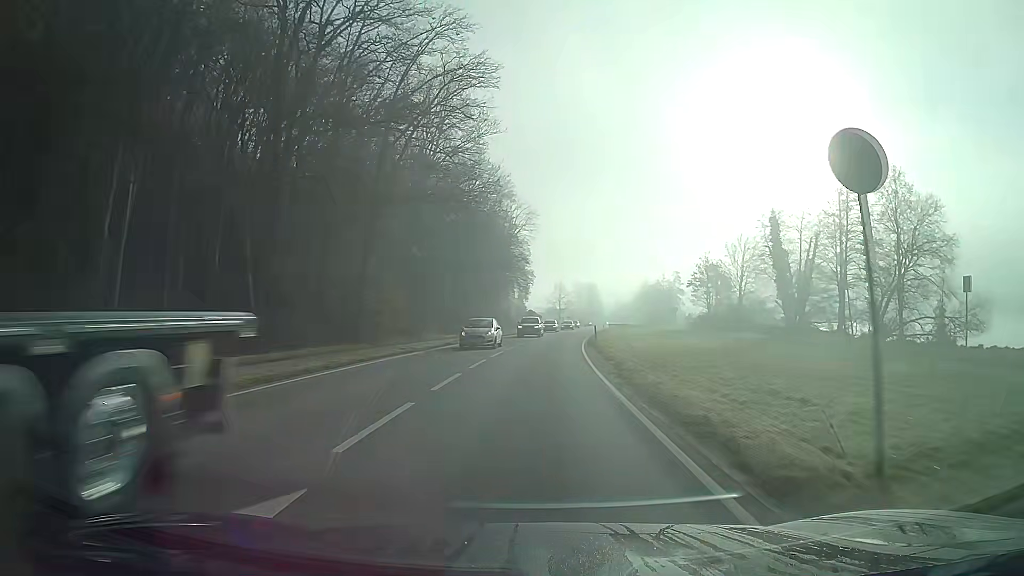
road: primary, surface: asphalt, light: Day
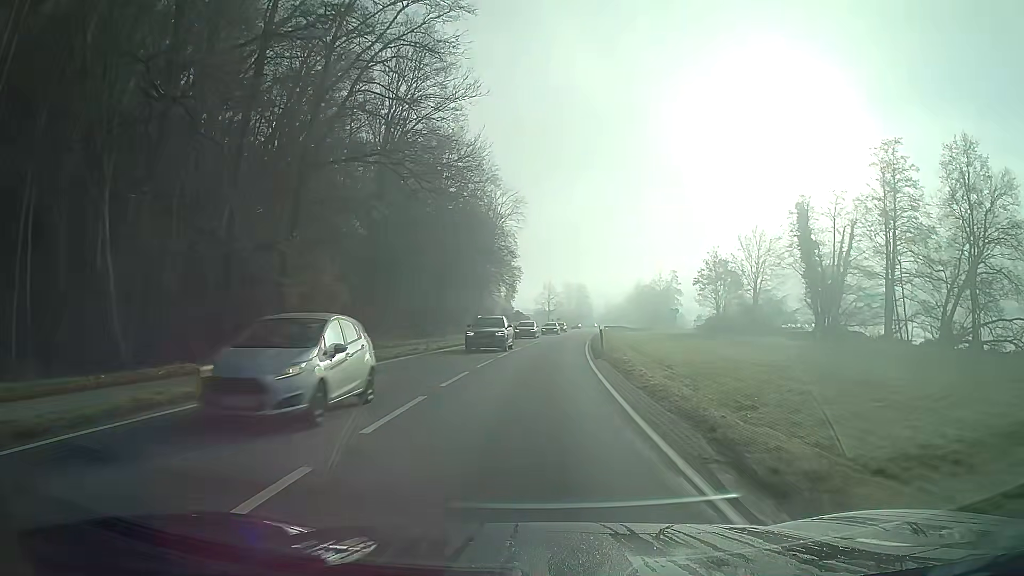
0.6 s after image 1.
(+0.1, +10.8) m; +1°
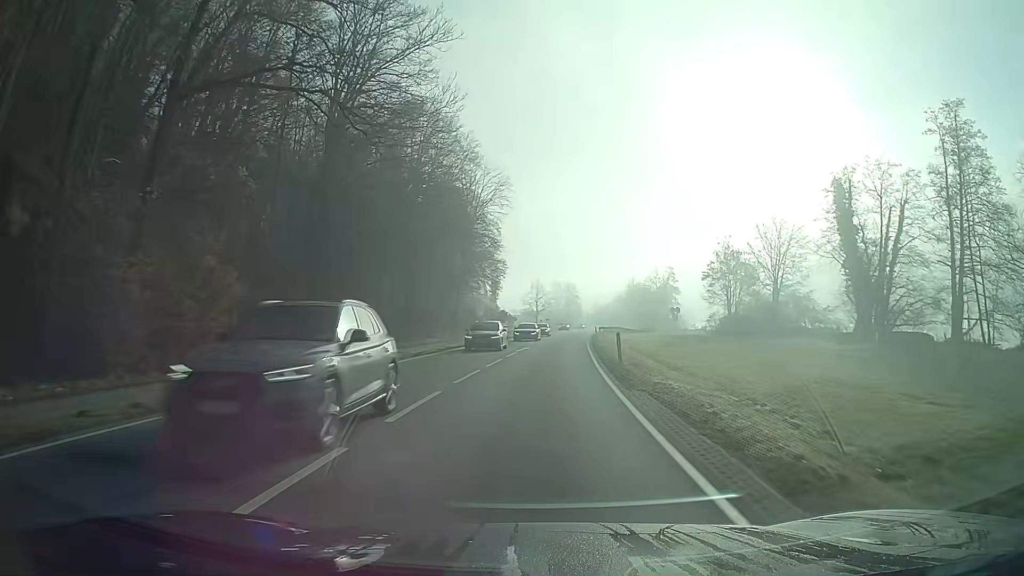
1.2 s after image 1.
(+0.1, +10.9) m; +1°
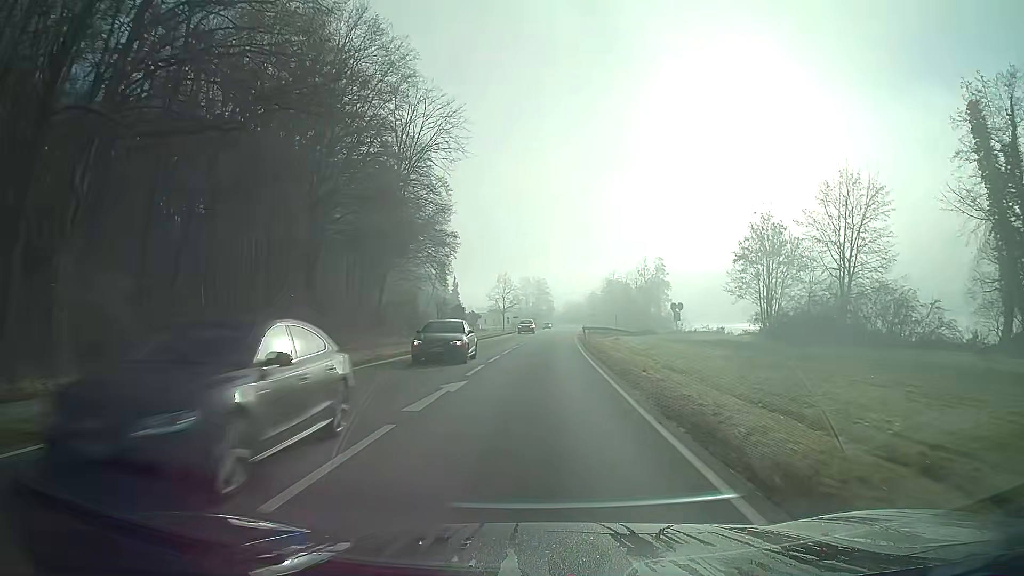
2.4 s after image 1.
(+0.5, +22.5) m; +2°
